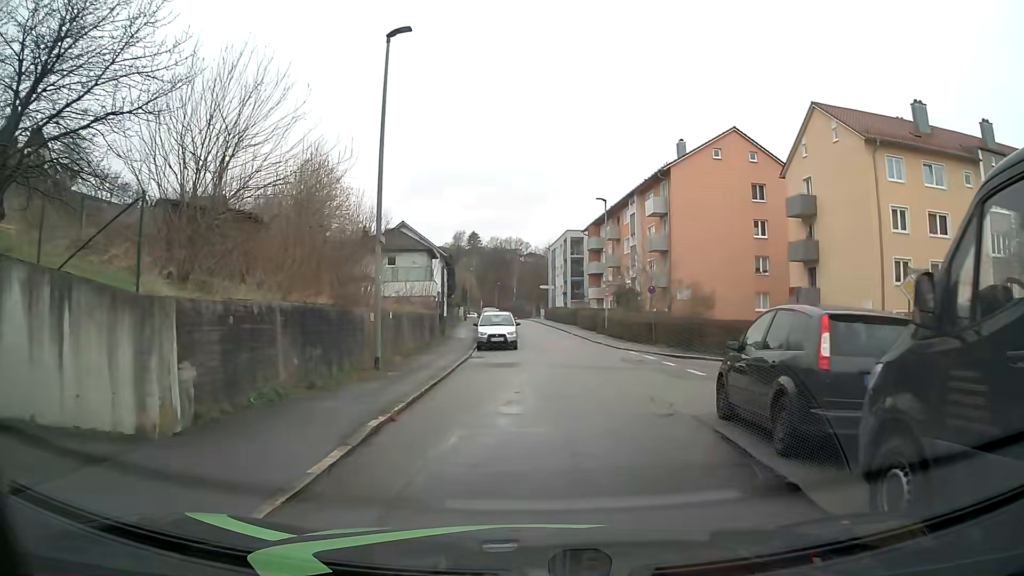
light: Day
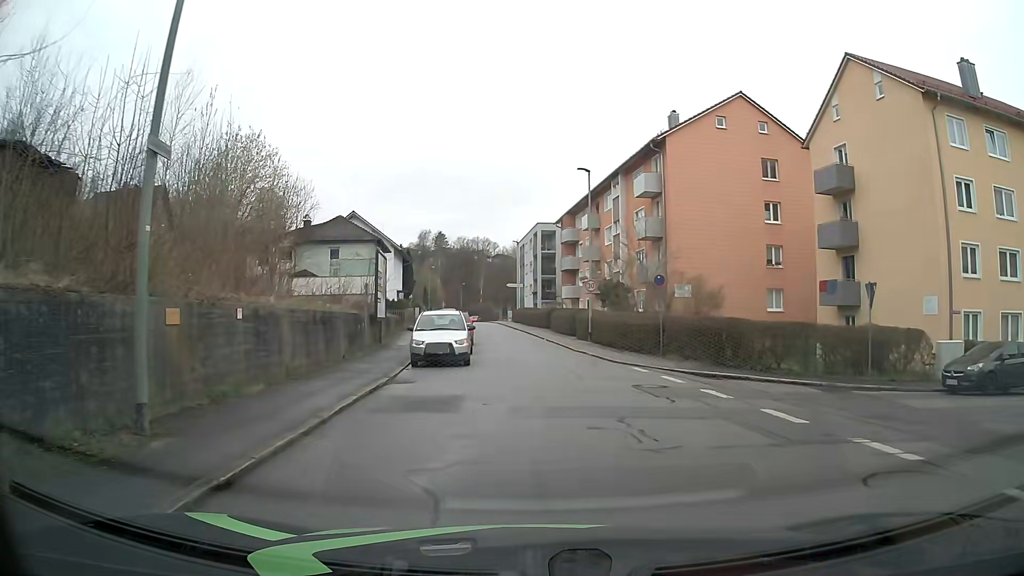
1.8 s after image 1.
(+0.1, +8.6) m; +2°
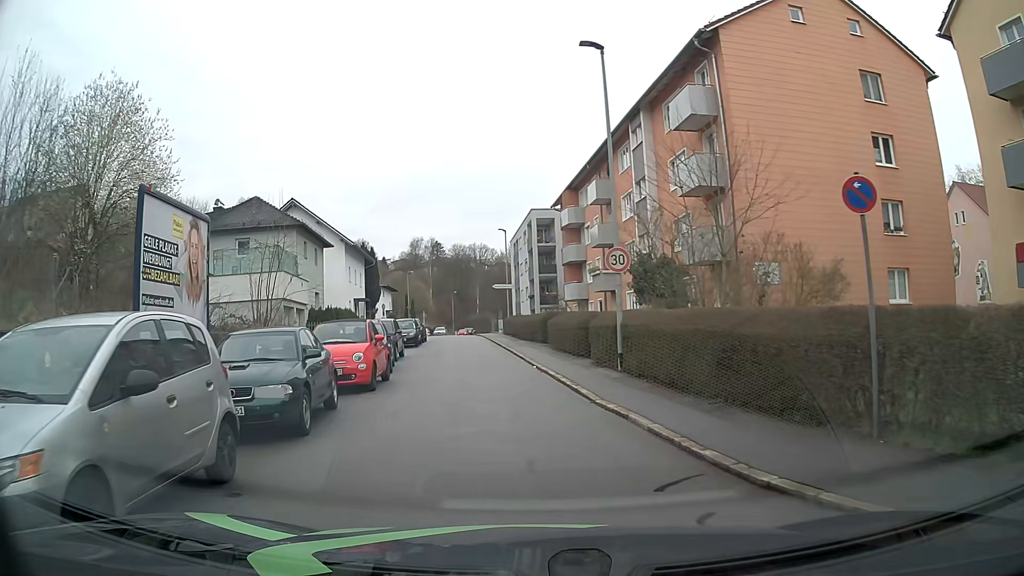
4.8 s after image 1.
(+1.1, +16.1) m; +1°
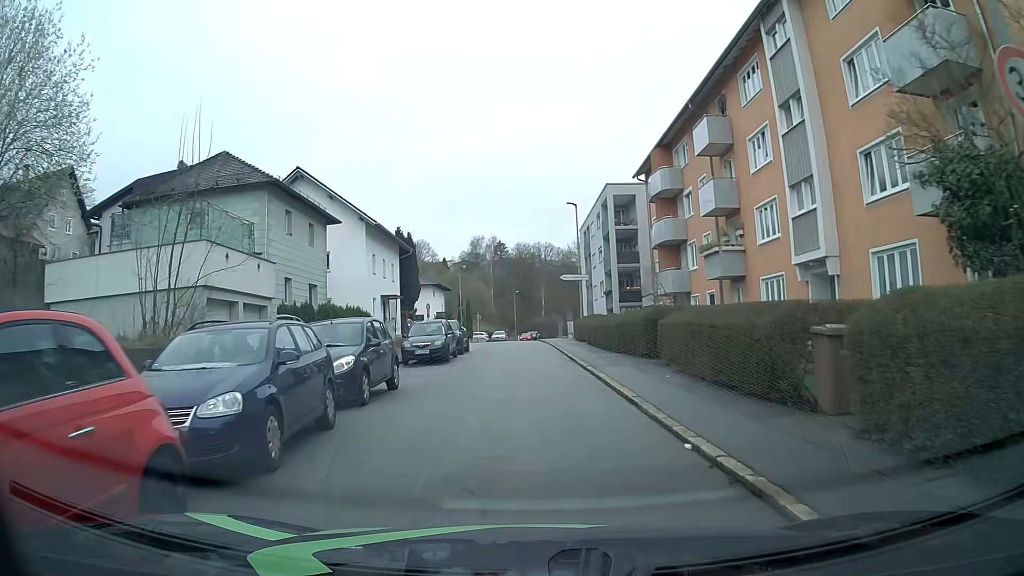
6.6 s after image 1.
(-0.8, +12.7) m; -6°
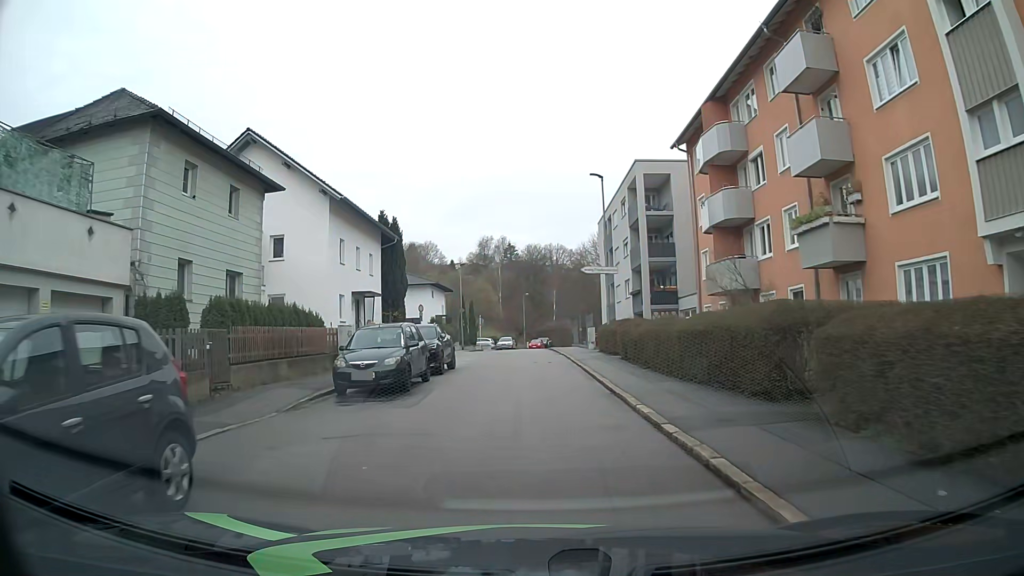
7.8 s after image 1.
(-0.2, +9.4) m; -1°
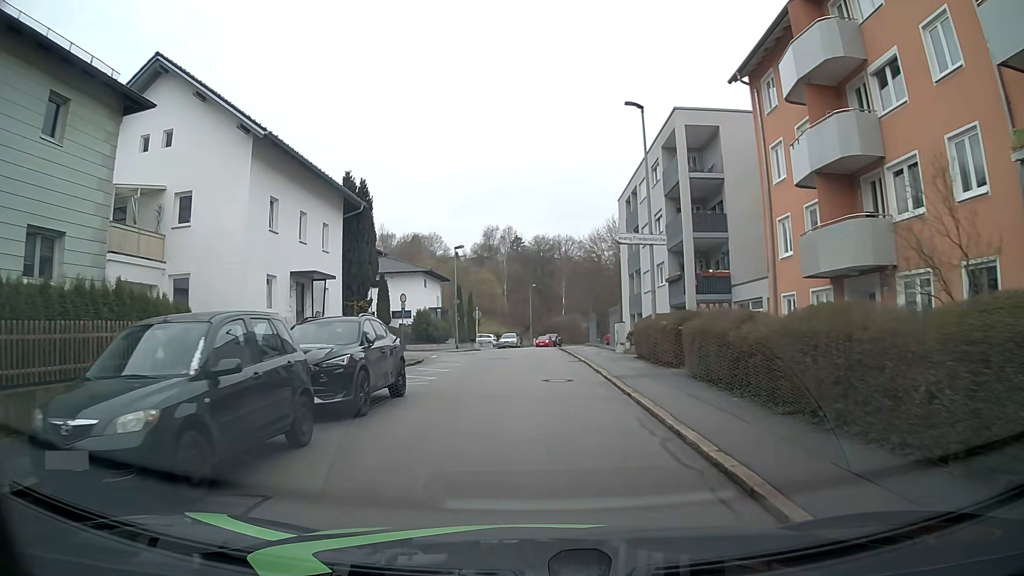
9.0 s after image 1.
(-0.1, +9.9) m; -1°
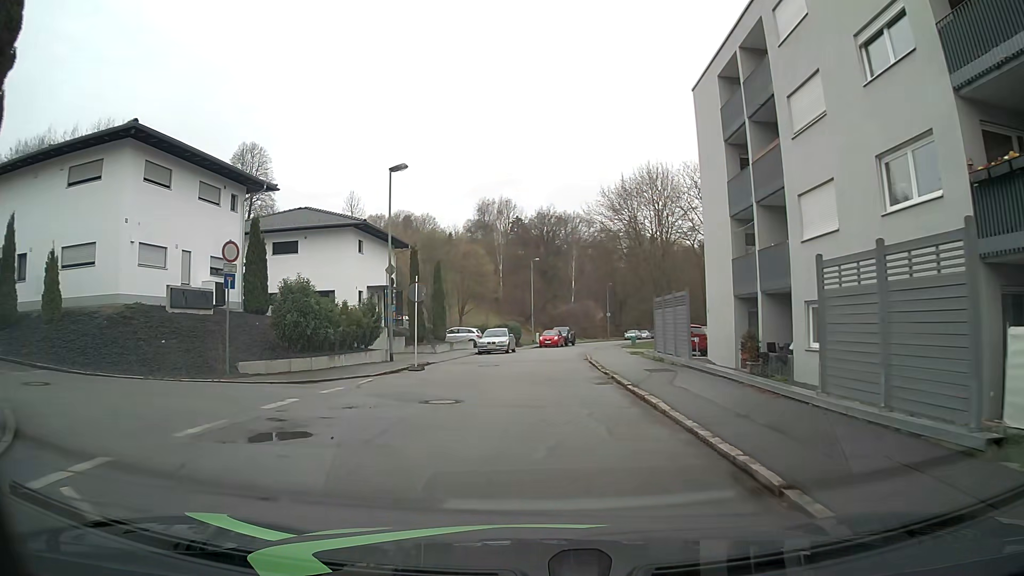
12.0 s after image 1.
(-0.1, +25.5) m; 0°
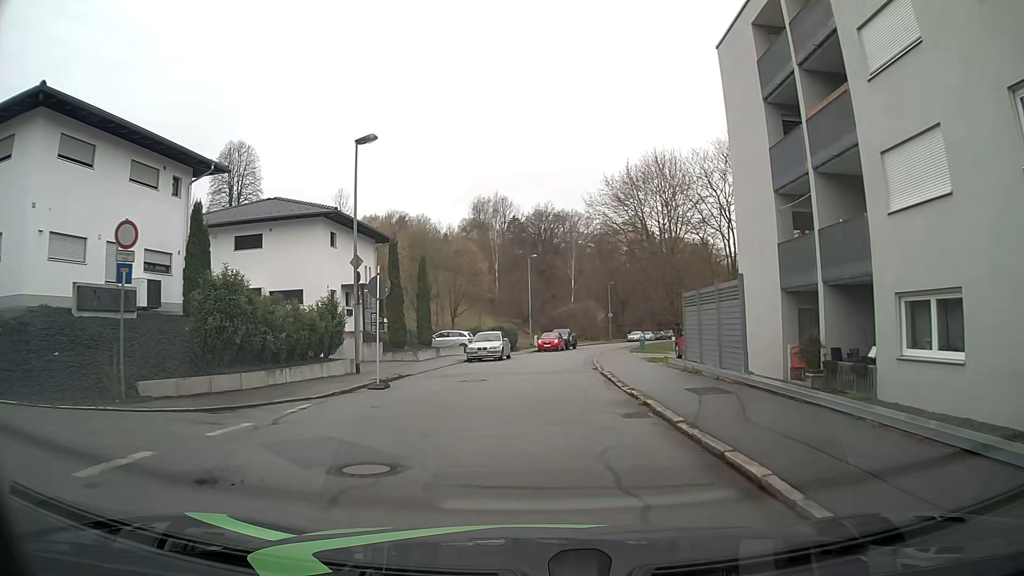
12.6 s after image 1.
(0.0, +5.1) m; 0°
(0, +10) (0, +20) (+1, +30) (+2, +40) (+3, +50) (+5, +60) (+8, +69) (+11, +79) (+14, +88) (+18, +97) m
